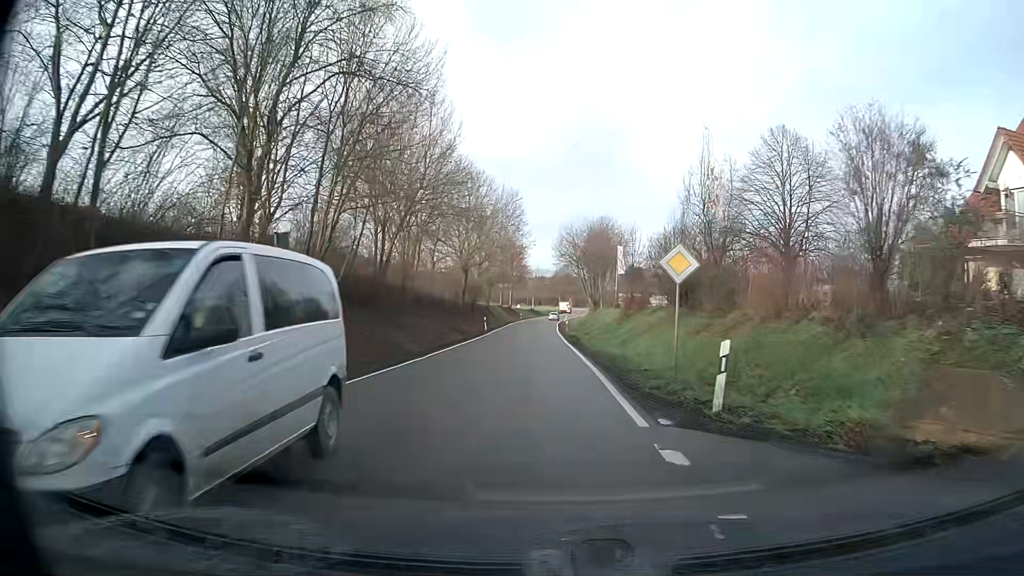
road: tertiary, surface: asphalt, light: Day
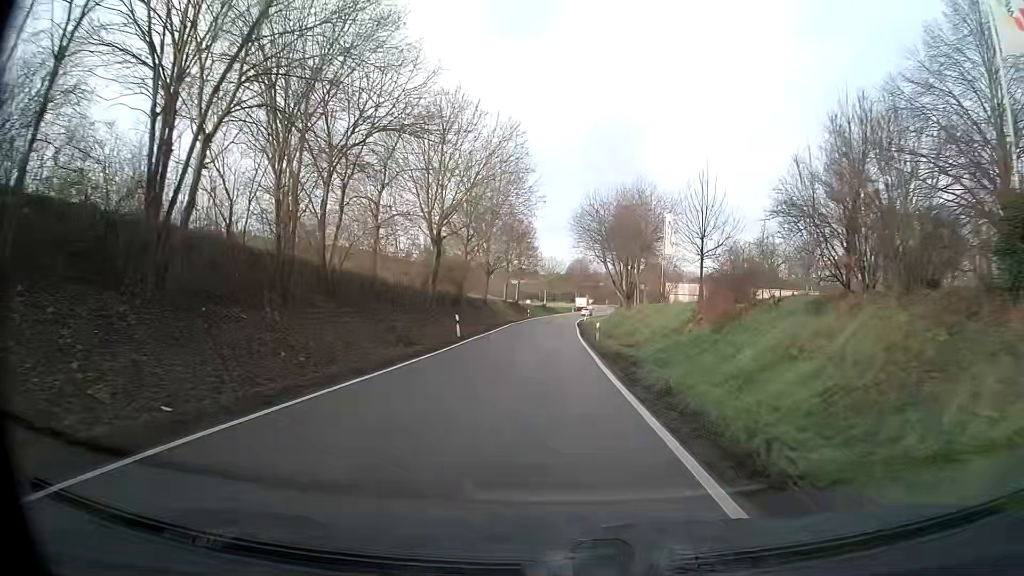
(-0.3, +23.0) m; -1°
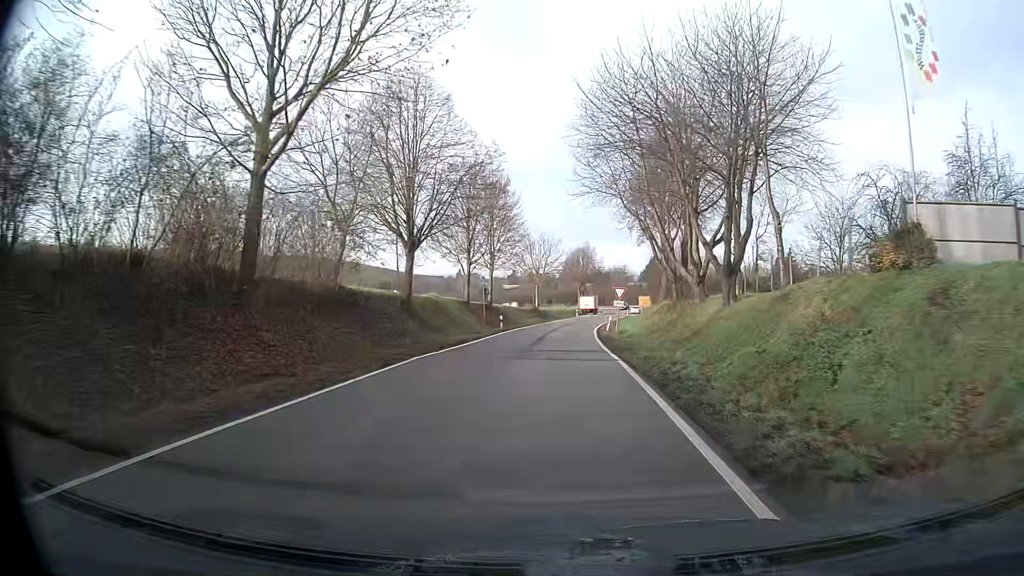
(+0.2, +38.4) m; 0°
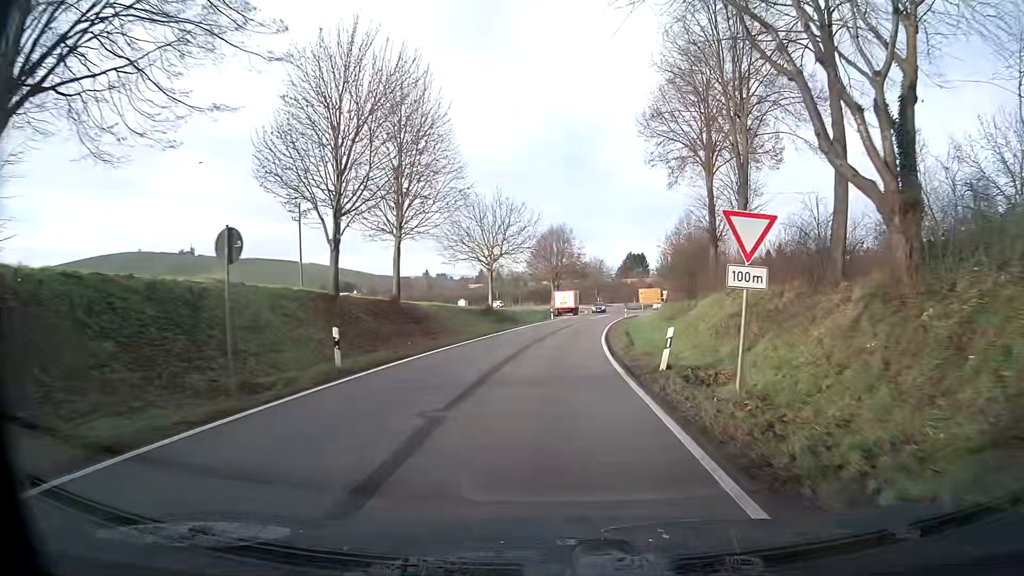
(+0.4, +29.7) m; +1°
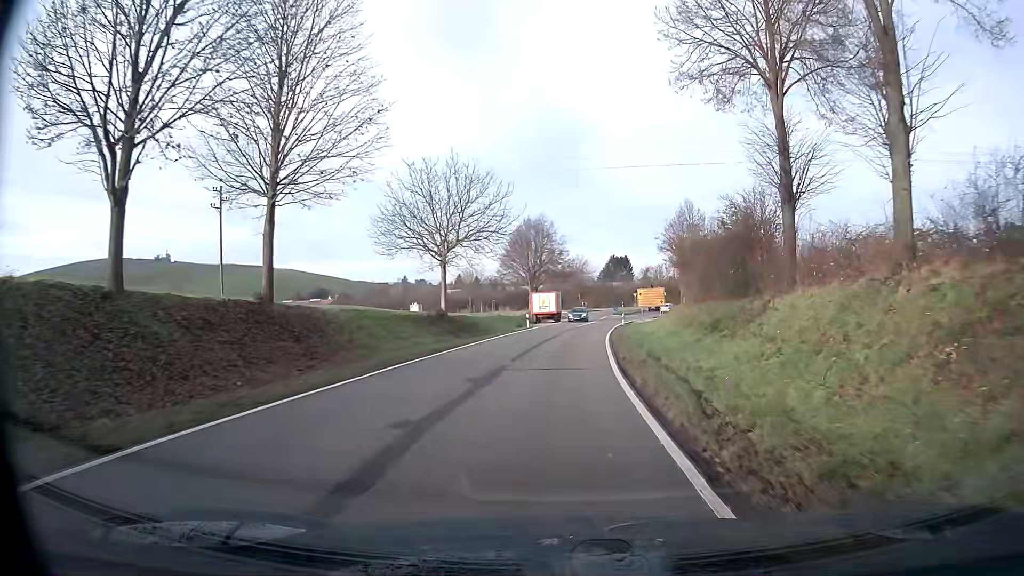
(+0.2, +14.4) m; +3°
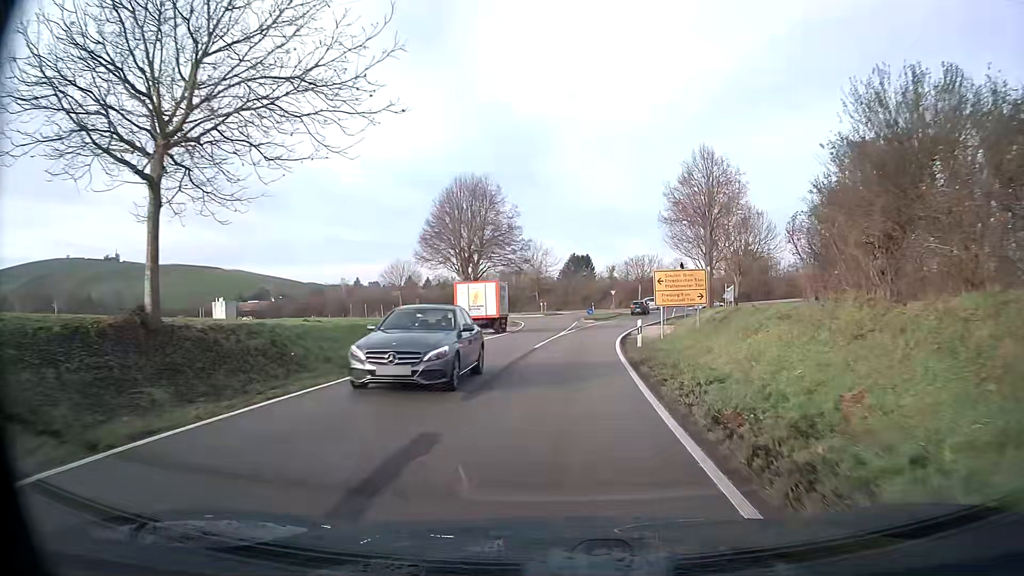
(+1.1, +27.9) m; +4°
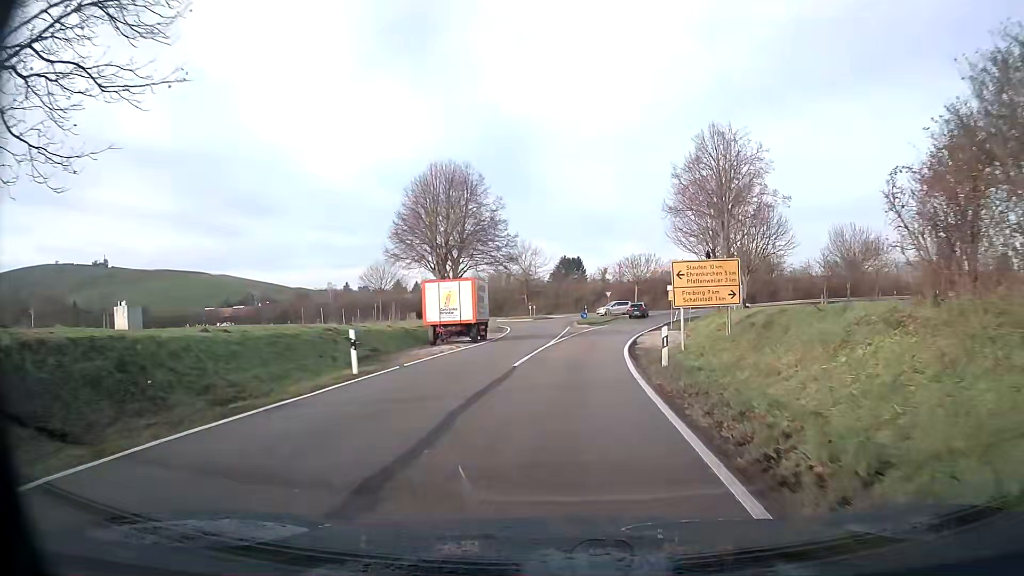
(0.0, +6.7) m; +1°
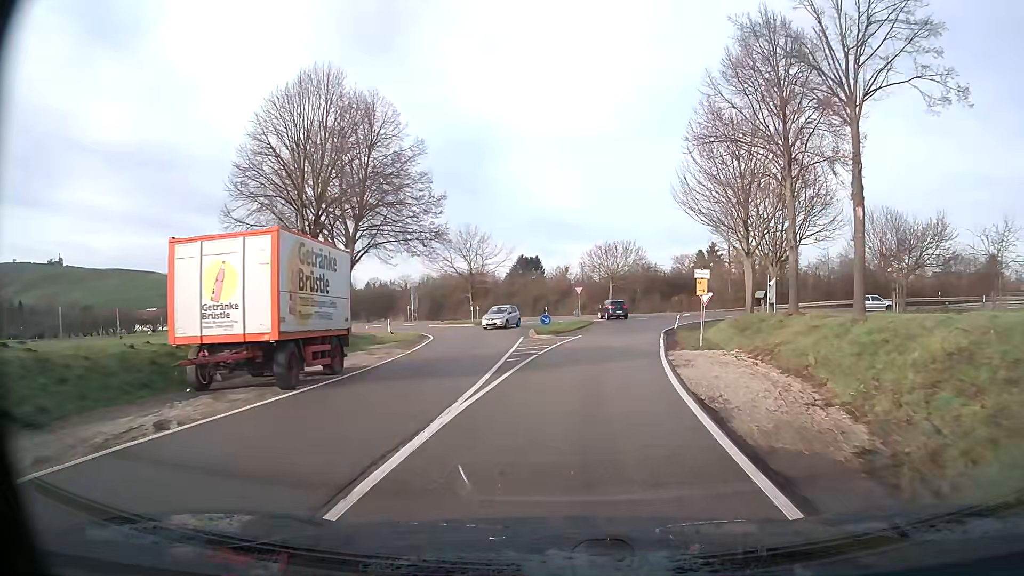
(+0.6, +19.5) m; +4°
(0, +10) (+1, +20) (+2, +30) (+3, +40) (+4, +50) (+3, +59) (-5, +66) (-15, +69) (-24, +71) (-34, +74) m
